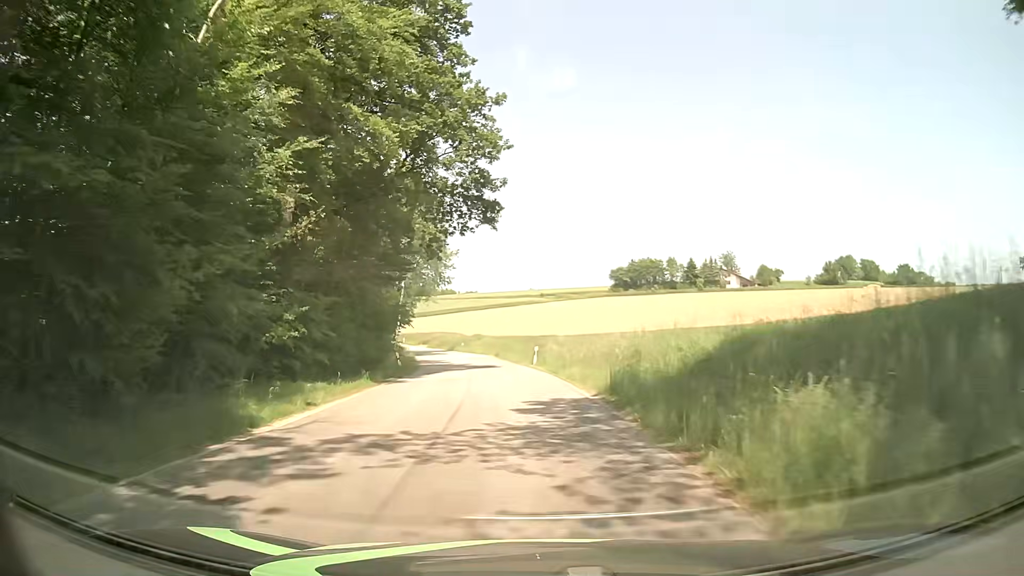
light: Day
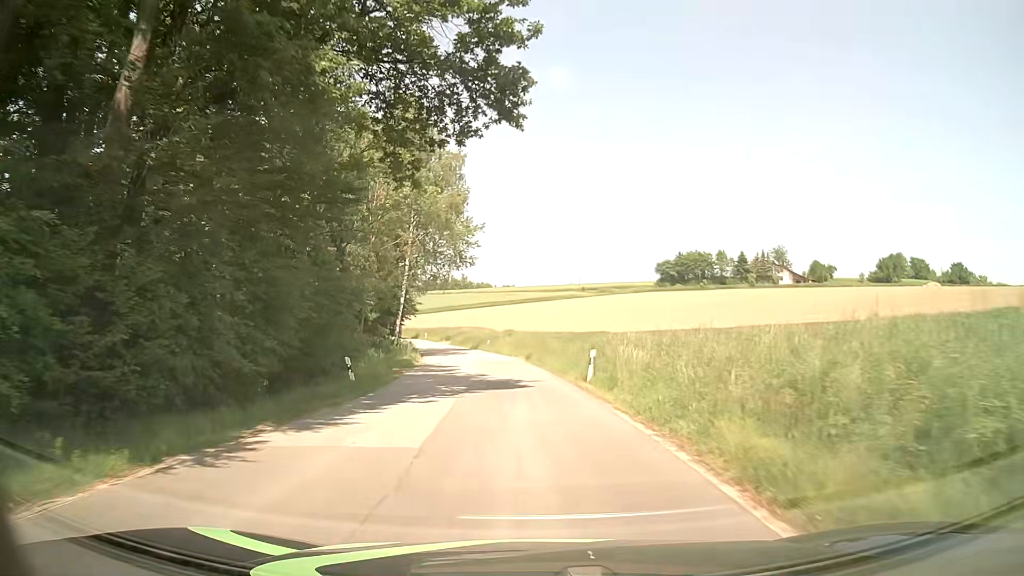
(-0.6, +15.5) m; -4°
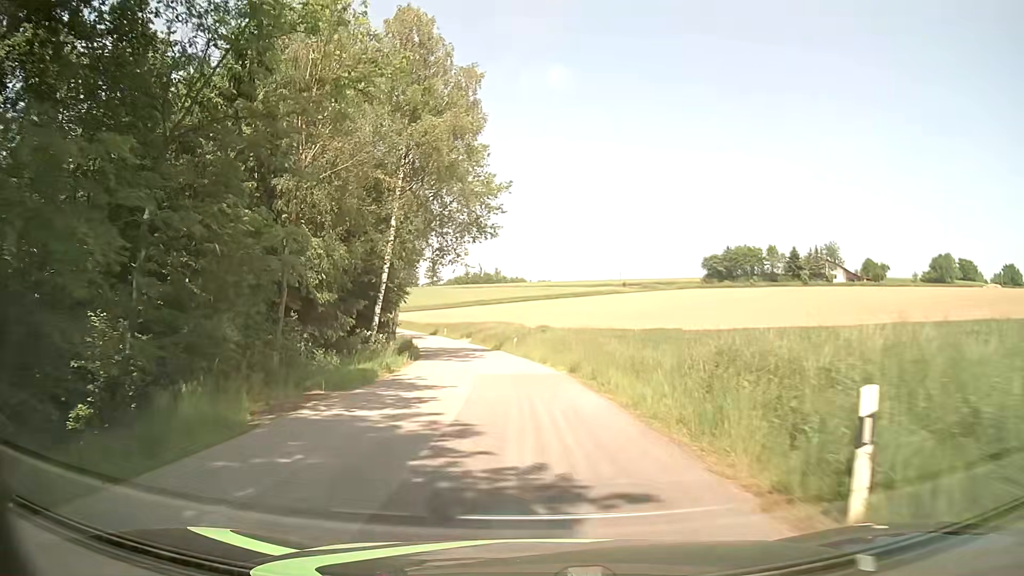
(-0.4, +15.8) m; -2°
(0, +10) (-1, +20) (-2, +30) (-3, +40) (-5, +50) (-7, +59) (-10, +69) (-12, +79) (-15, +88) (-18, +98) m
